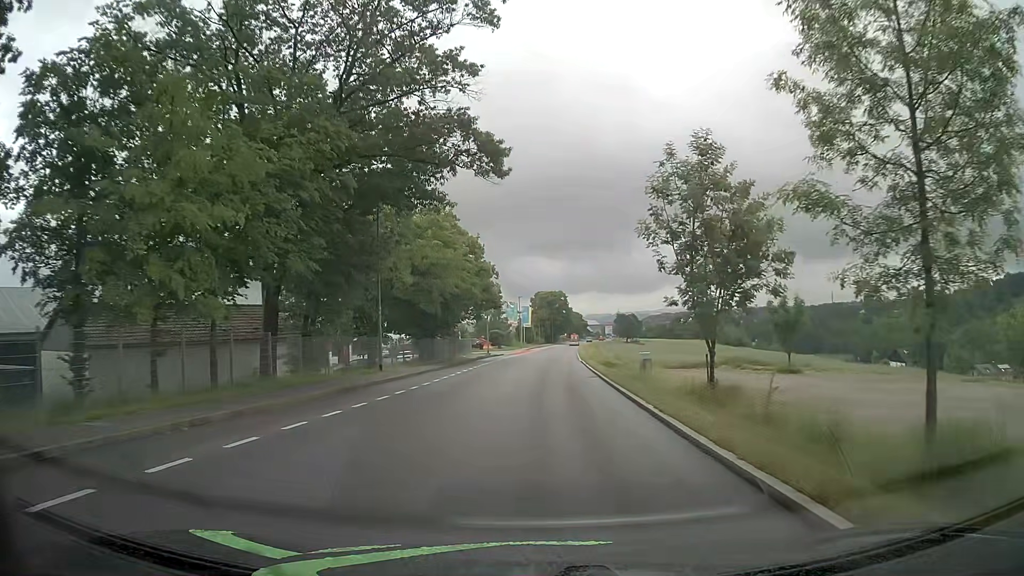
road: tertiary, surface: asphalt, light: Day
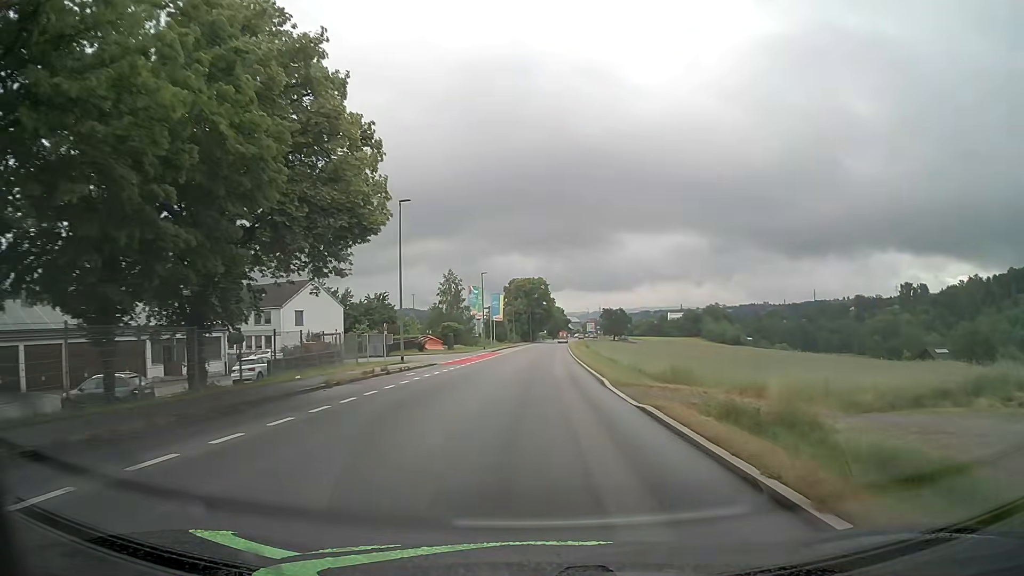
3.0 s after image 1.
(+0.8, +34.5) m; +2°
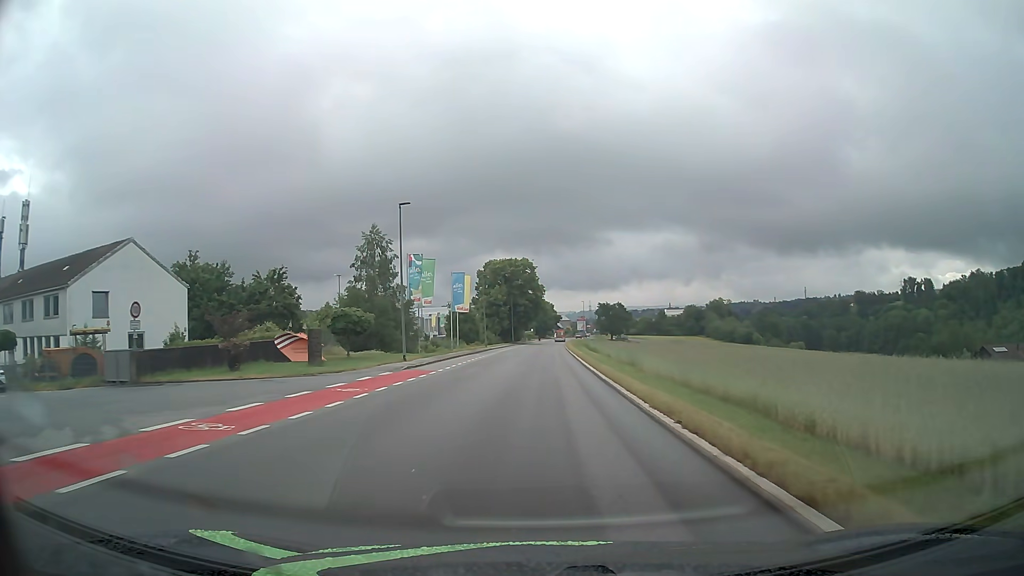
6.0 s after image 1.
(+0.5, +37.3) m; +1°
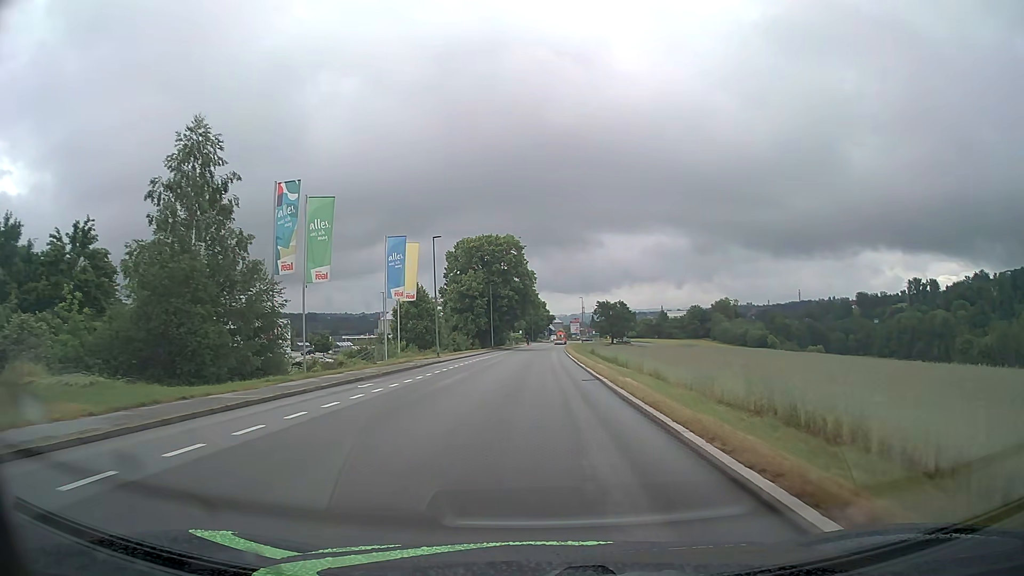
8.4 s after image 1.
(+0.2, +30.1) m; +1°
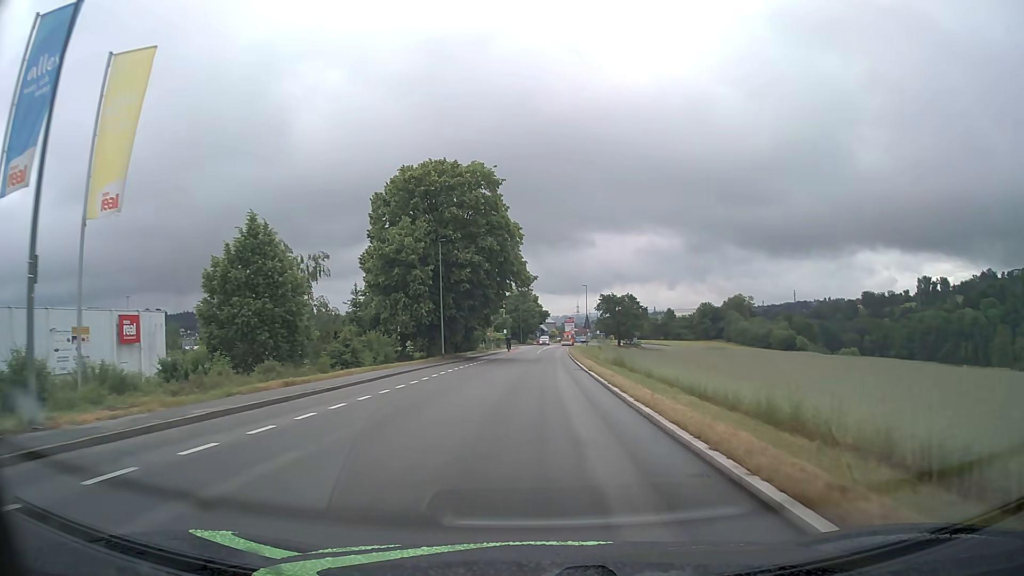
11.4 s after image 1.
(+0.2, +37.8) m; +1°
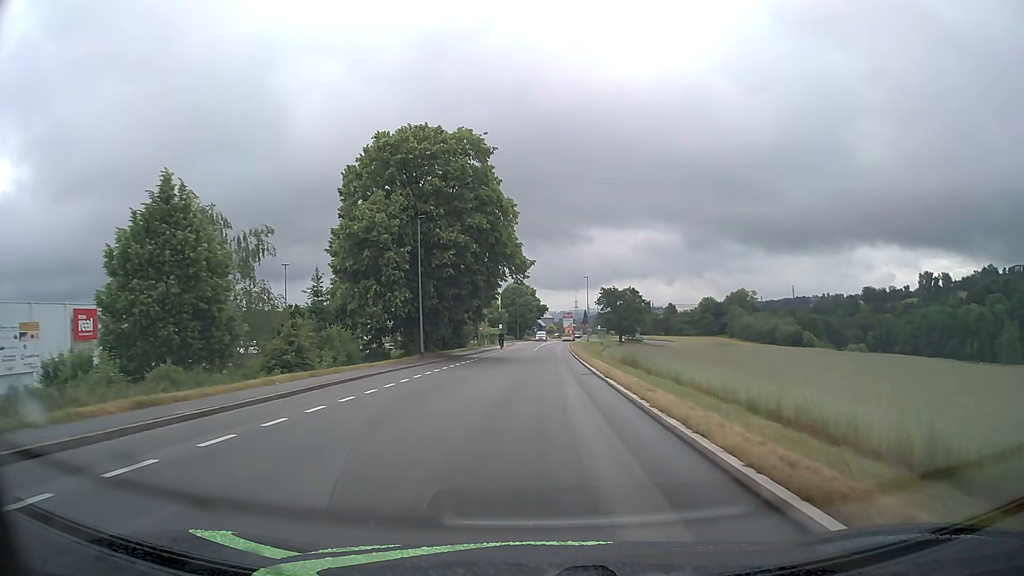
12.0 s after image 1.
(0.0, +7.6) m; 0°
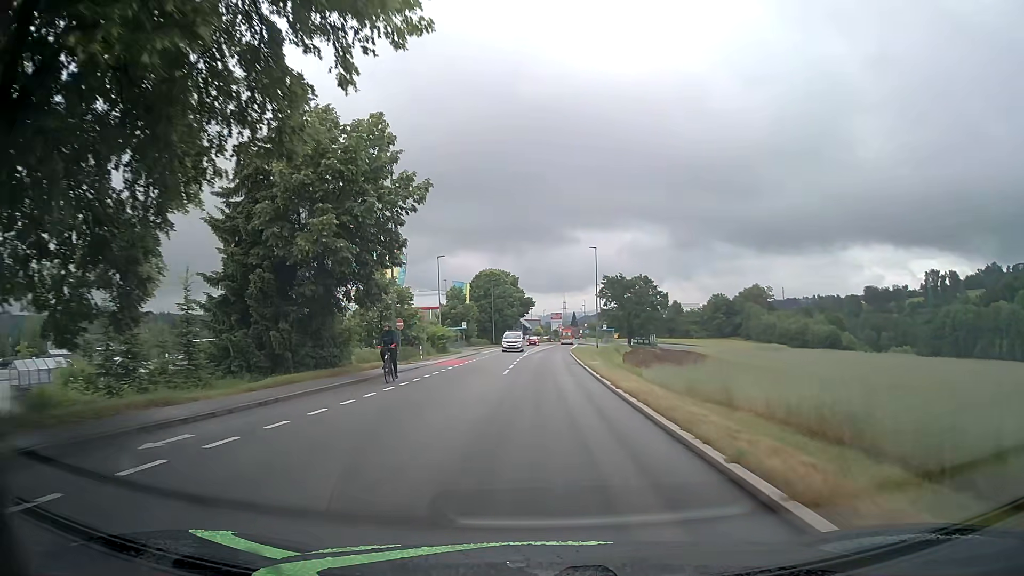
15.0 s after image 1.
(+0.4, +38.0) m; +1°
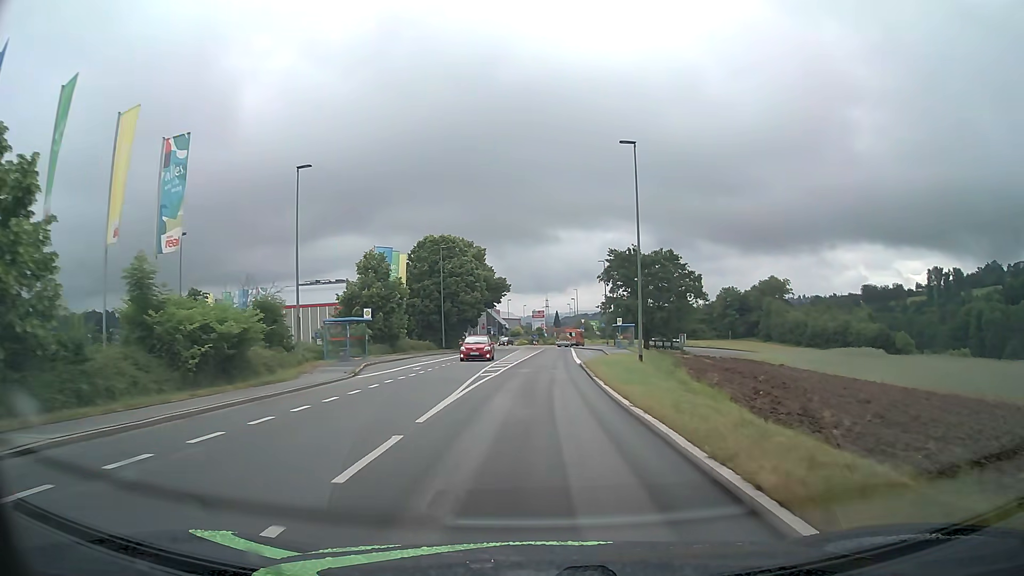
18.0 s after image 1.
(+0.5, +38.0) m; +2°
